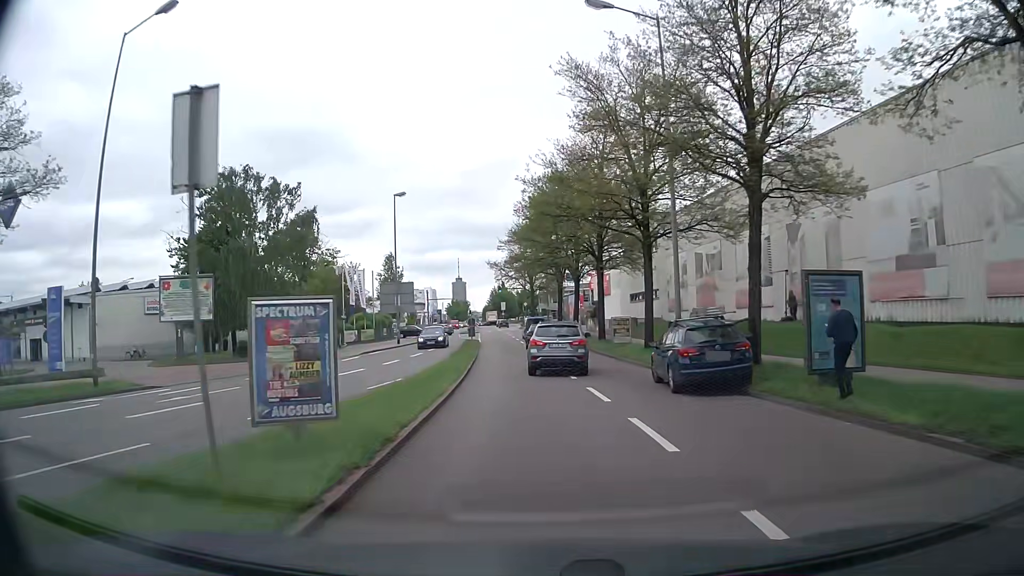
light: Day
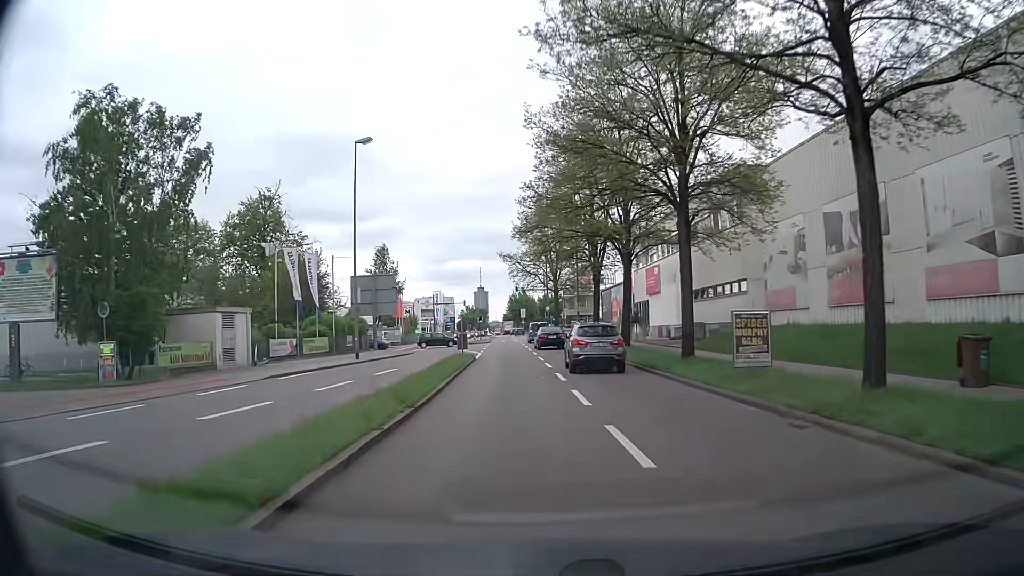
(-0.5, +18.4) m; -2°
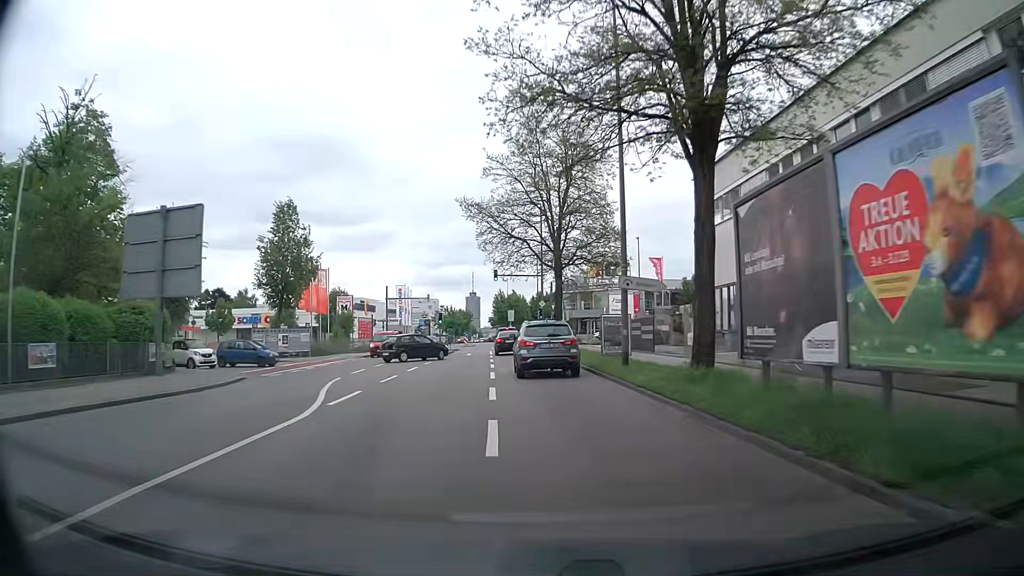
(-0.1, +29.6) m; +1°
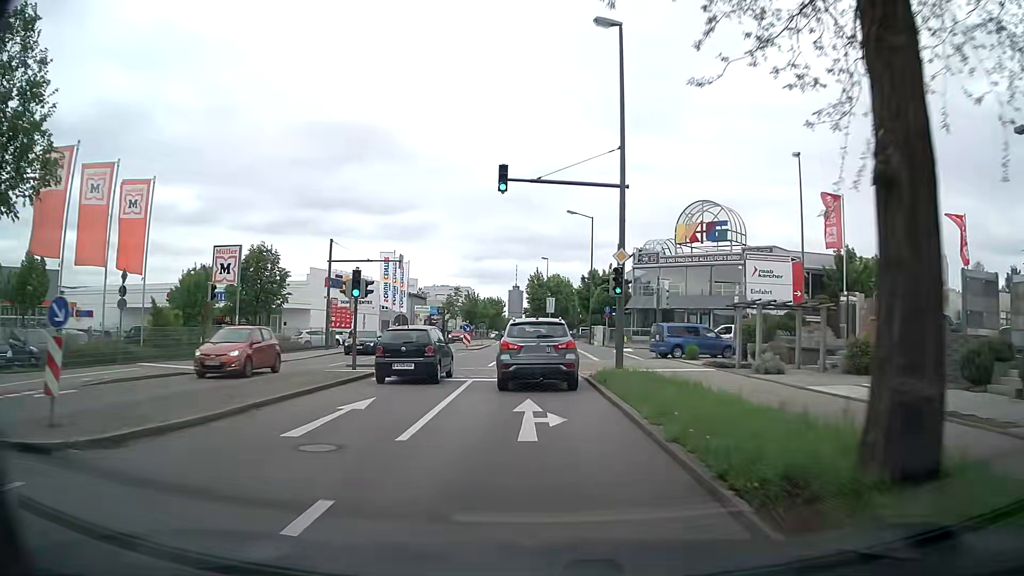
(-1.0, +35.0) m; -4°
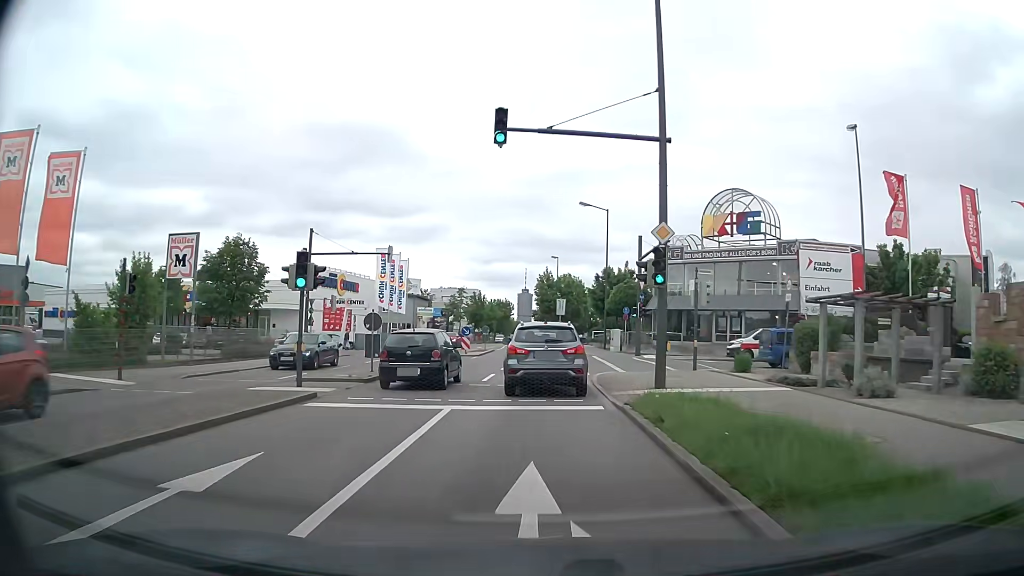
(0.0, +6.1) m; -1°
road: secondary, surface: asphalt
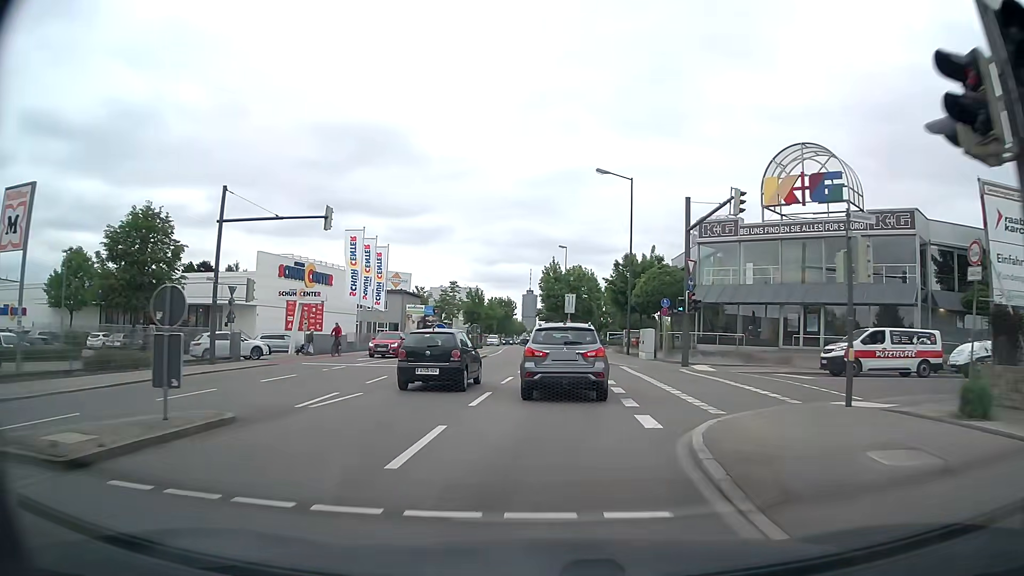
(-0.1, +12.8) m; 0°
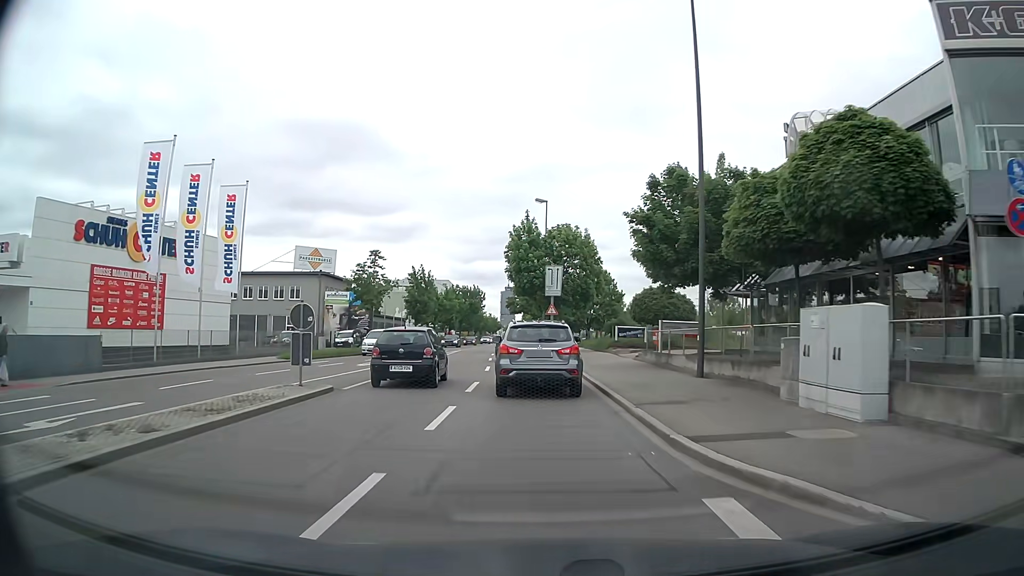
(+0.8, +27.4) m; +2°
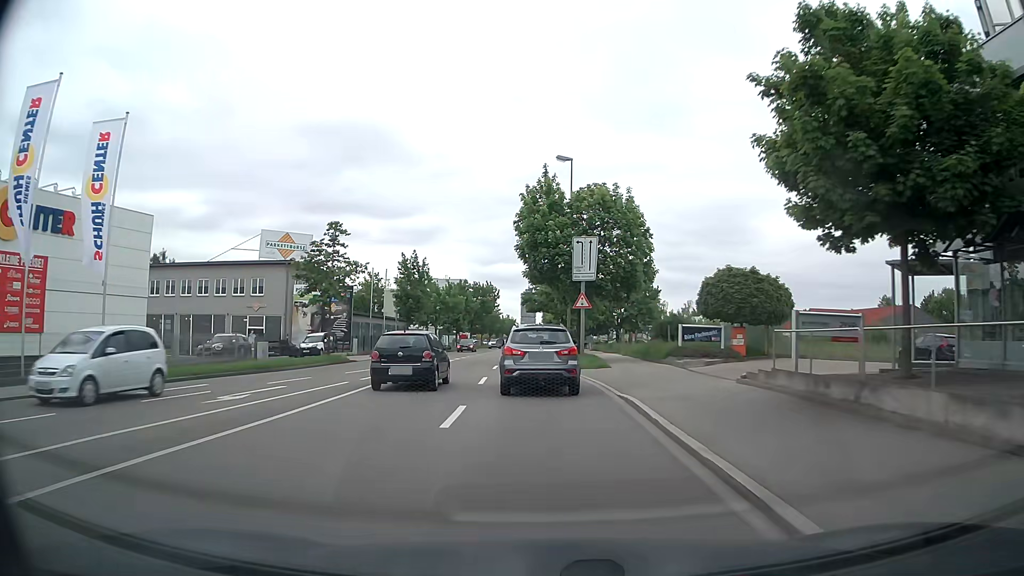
(-0.3, +14.4) m; -2°
(0, +10) (0, +20) (-1, +30) (-1, +40) (-1, +50) (0, +60) (0, +70) (0, +80) (0, +90) (0, +100) m
